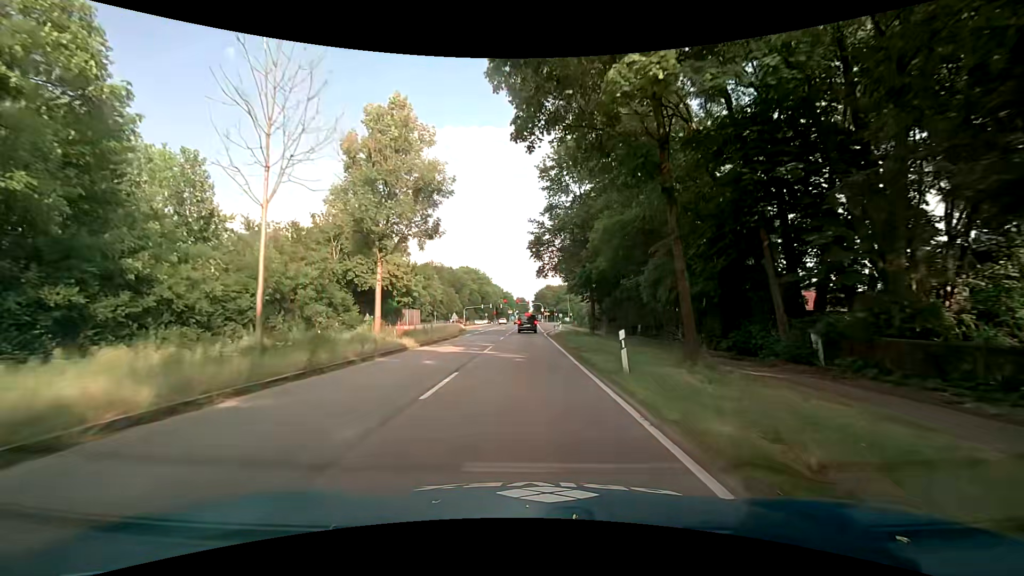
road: primary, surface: asphalt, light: Day
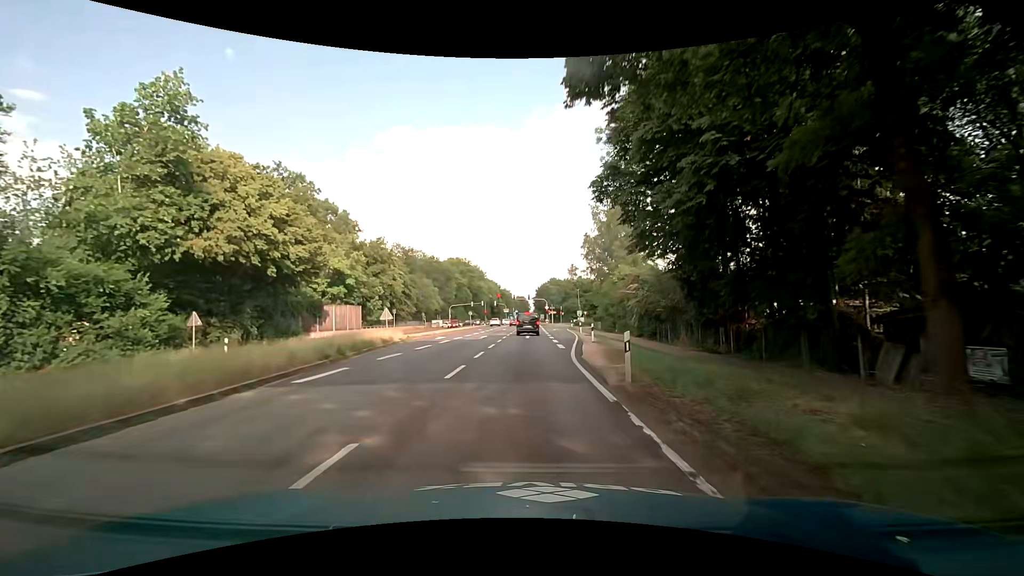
(-0.2, +30.9) m; 0°
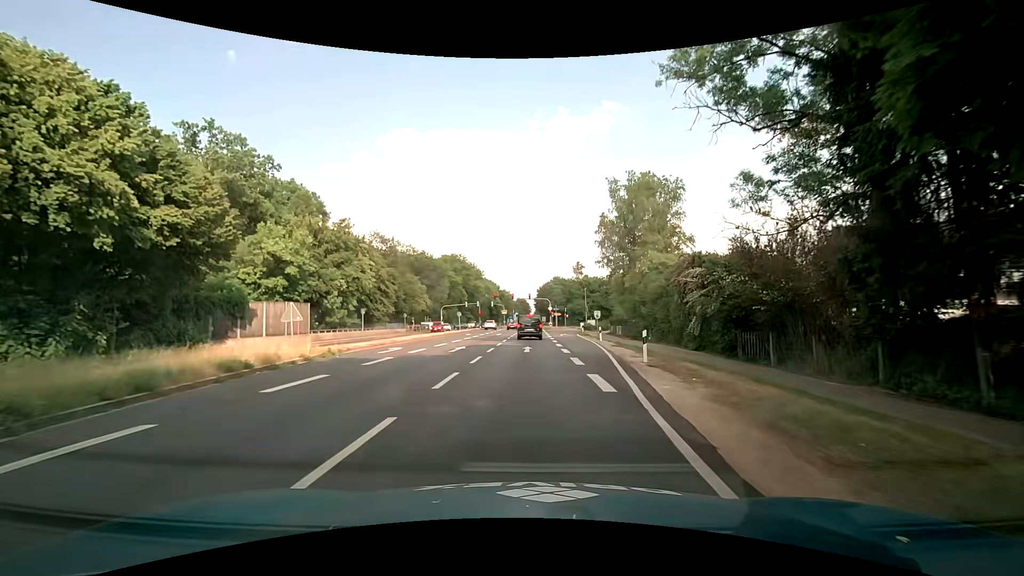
(-0.1, +13.5) m; 0°
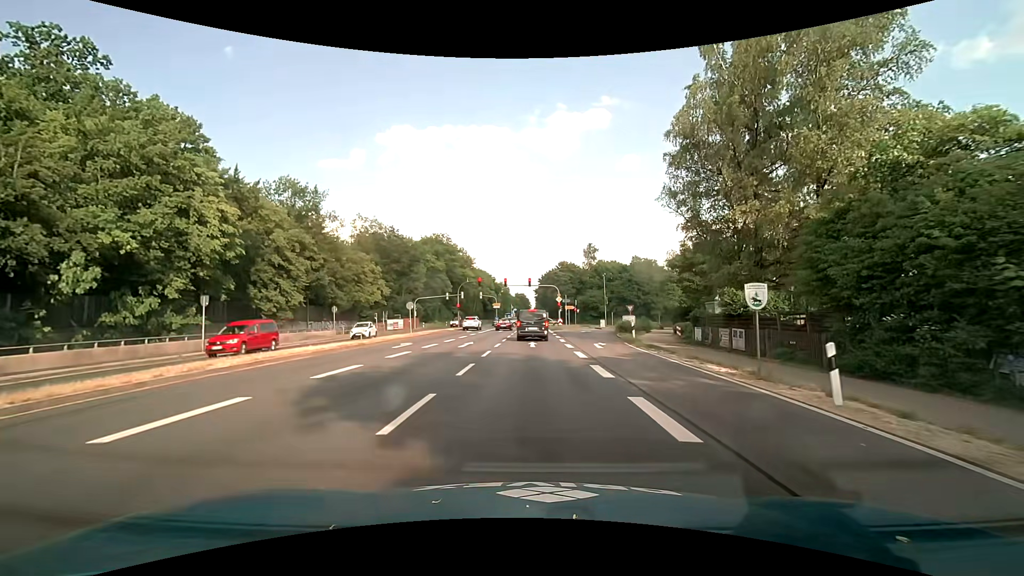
(+0.1, +27.7) m; 0°
(0, +10) (0, +20) (0, +30) (0, +40) (0, +50) (0, +60) (0, +70) (+1, +80) (+1, +90) (+1, +100) m
